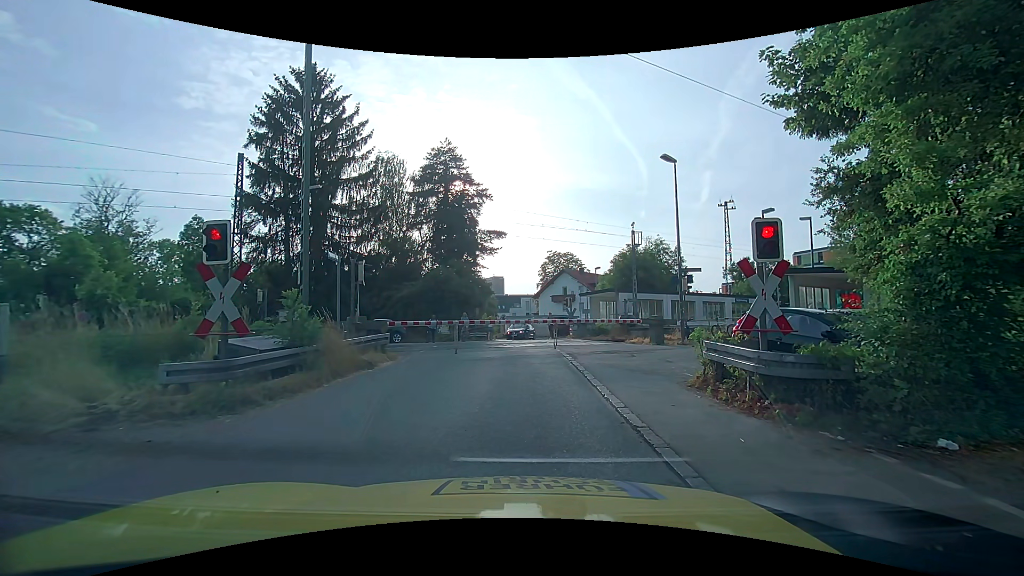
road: unclassified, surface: asphalt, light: Day
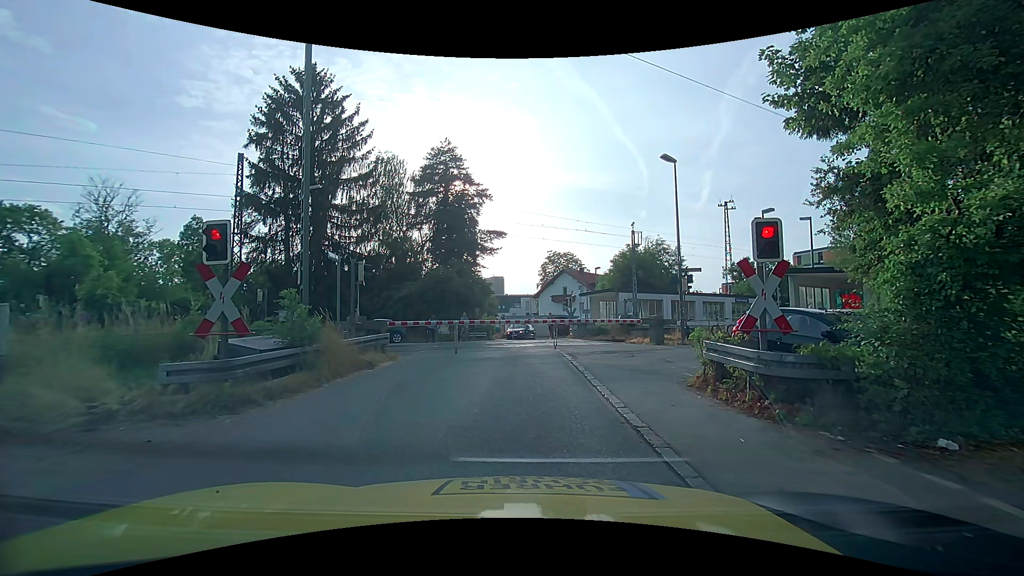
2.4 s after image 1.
(0.0, 0.0) m; 0°
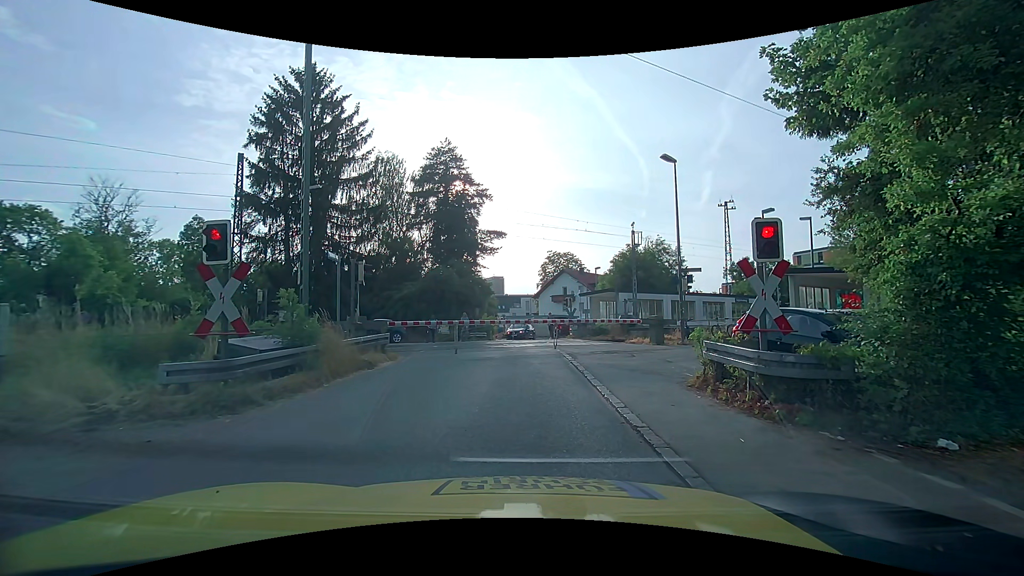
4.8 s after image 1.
(0.0, 0.0) m; 0°
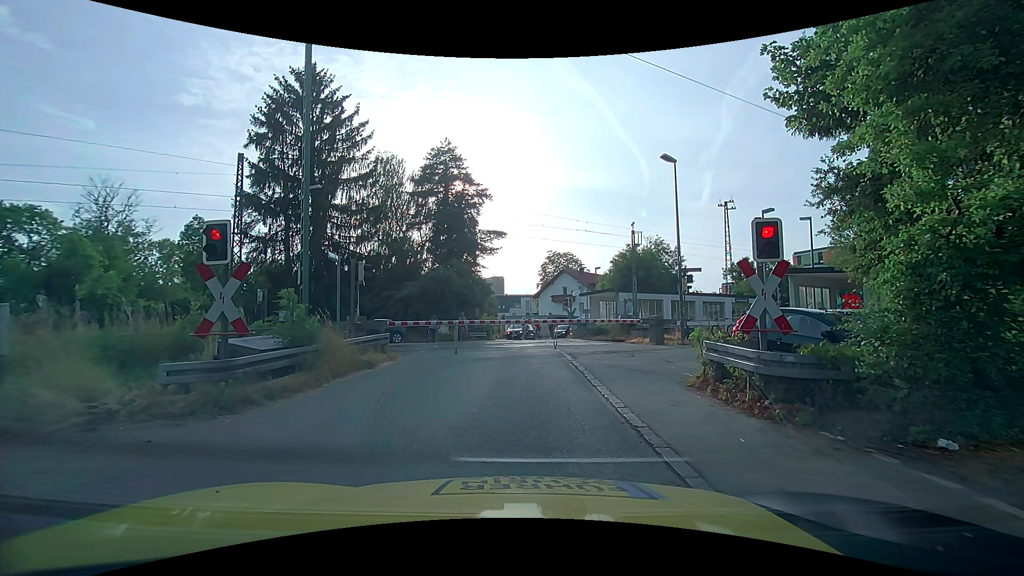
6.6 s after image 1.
(0.0, 0.0) m; 0°
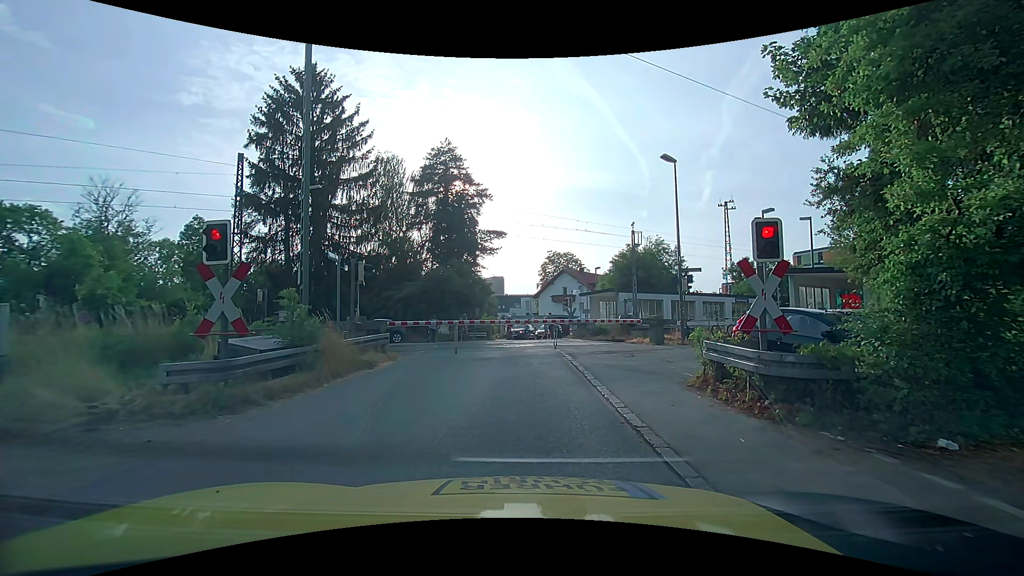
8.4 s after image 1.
(0.0, 0.0) m; 0°
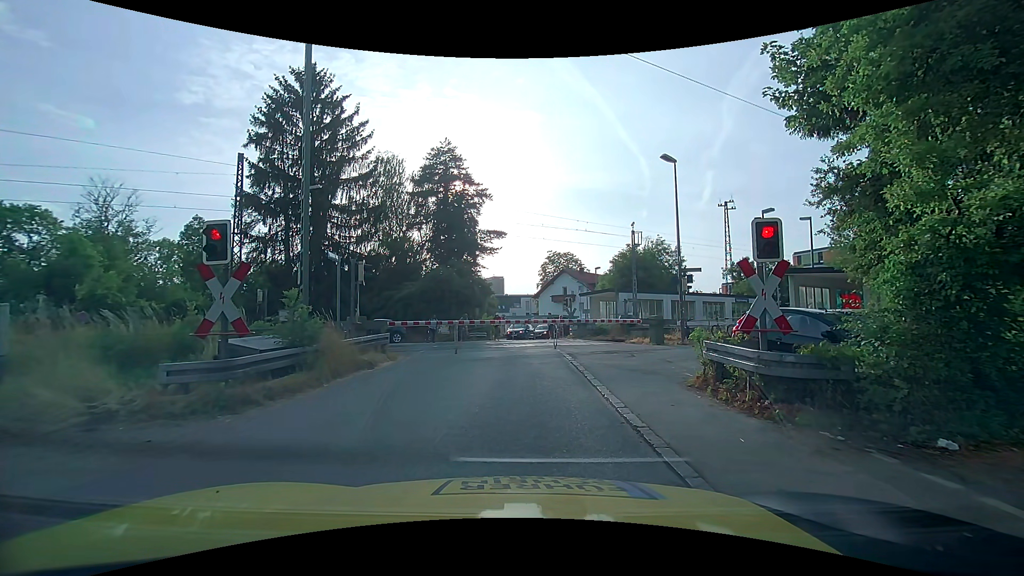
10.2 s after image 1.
(0.0, 0.0) m; 0°
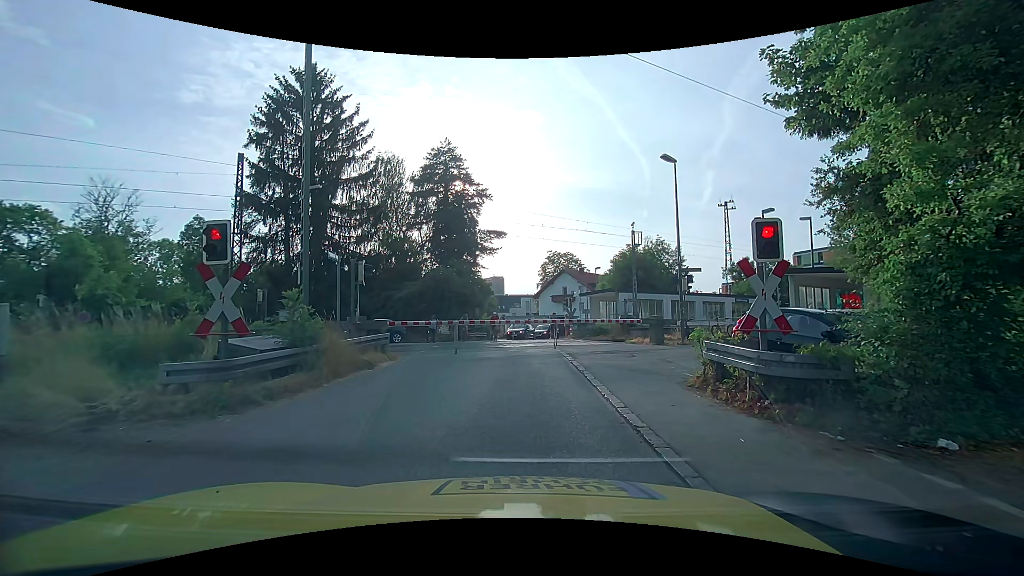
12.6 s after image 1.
(0.0, 0.0) m; 0°
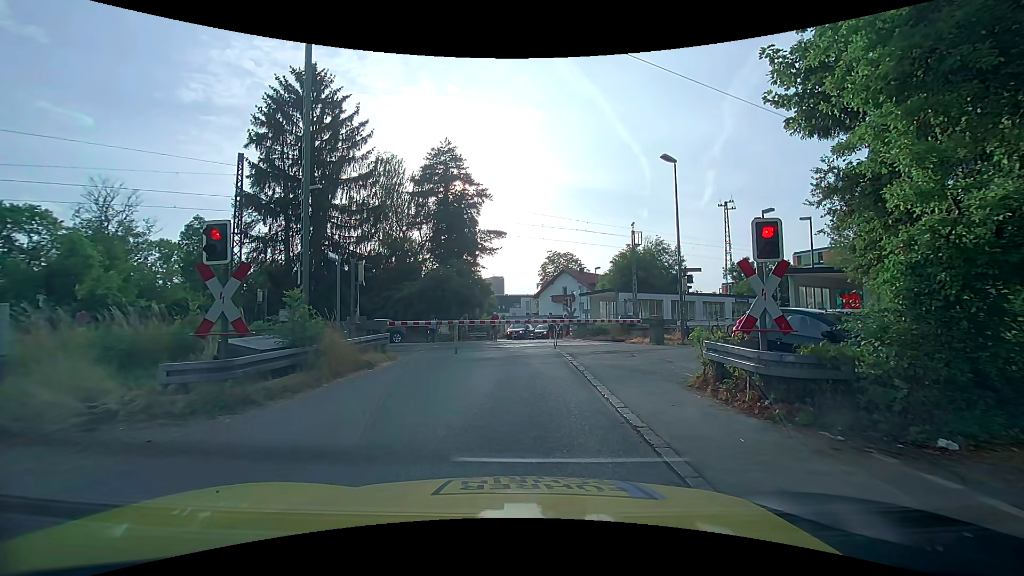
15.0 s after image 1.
(0.0, 0.0) m; 0°
